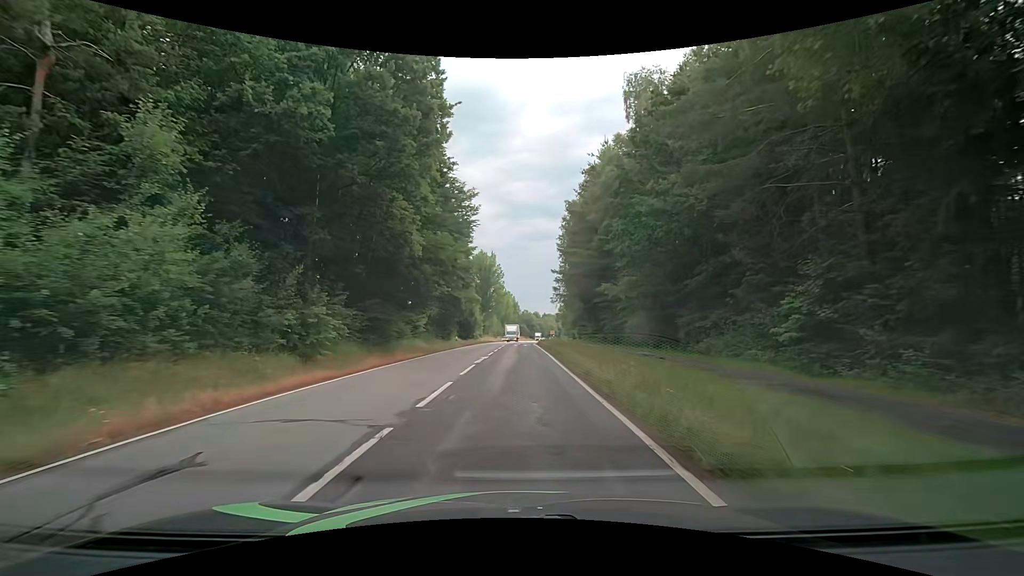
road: tertiary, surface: asphalt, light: Day
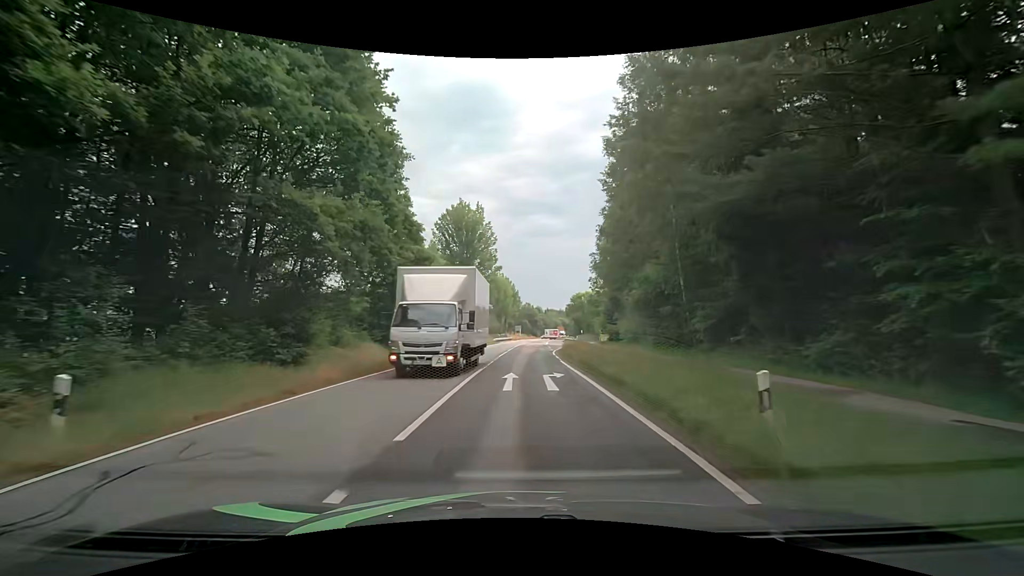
(+0.1, +39.4) m; 0°
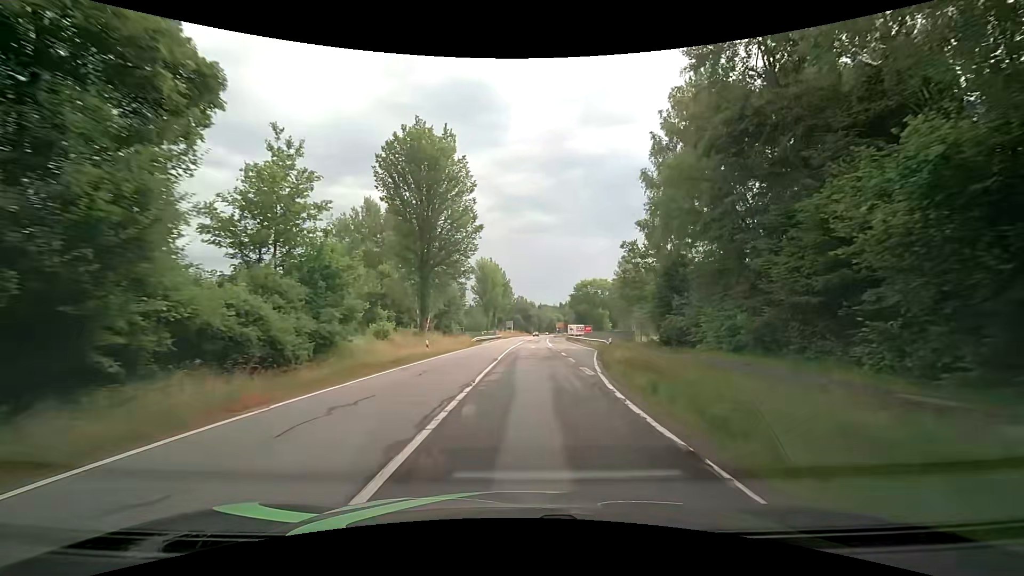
(+0.2, +24.9) m; +1°
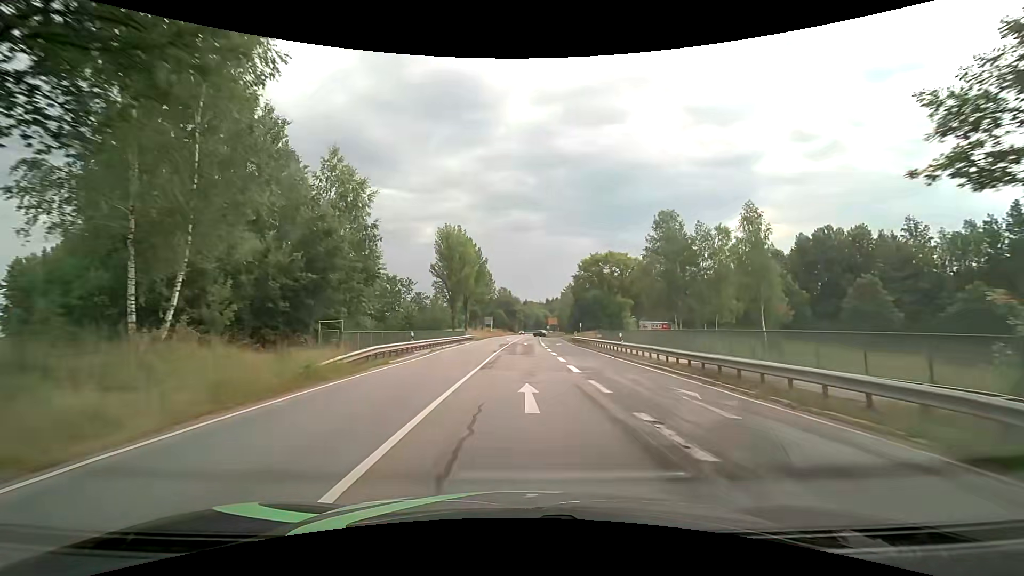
(+0.9, +35.0) m; +2°
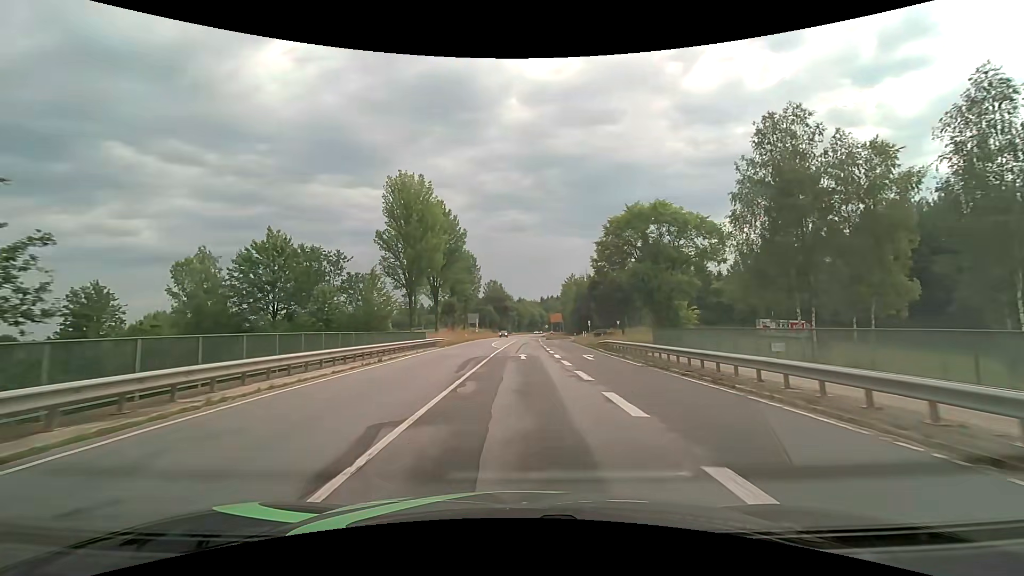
(+0.1, +27.6) m; +1°
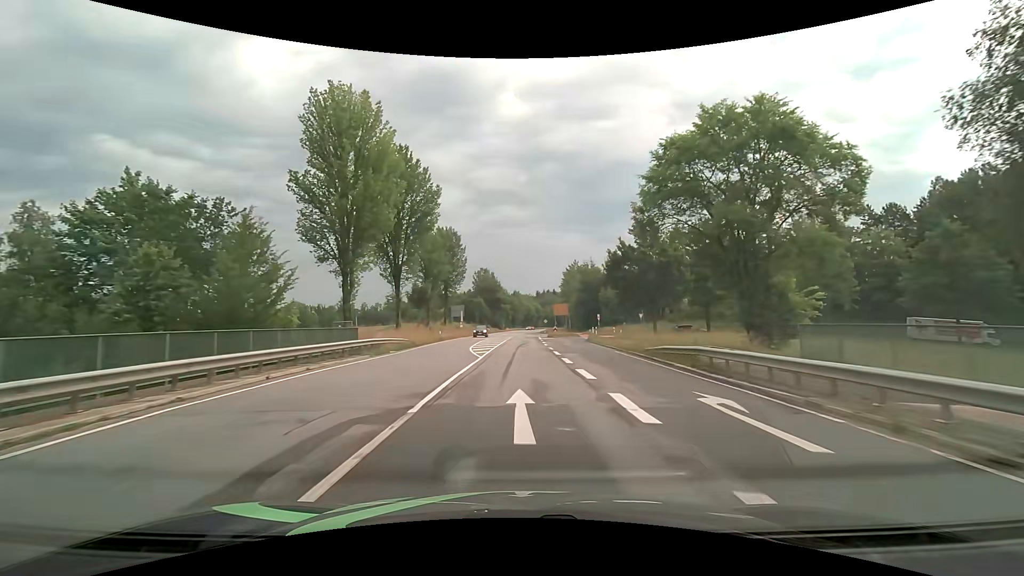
(+0.1, +18.9) m; 0°
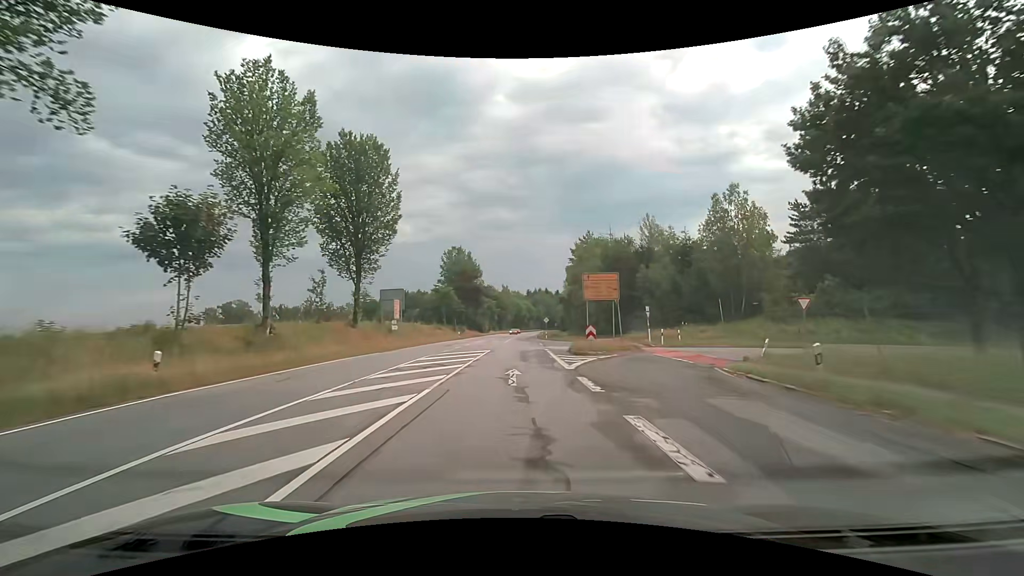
(+0.5, +38.8) m; +1°
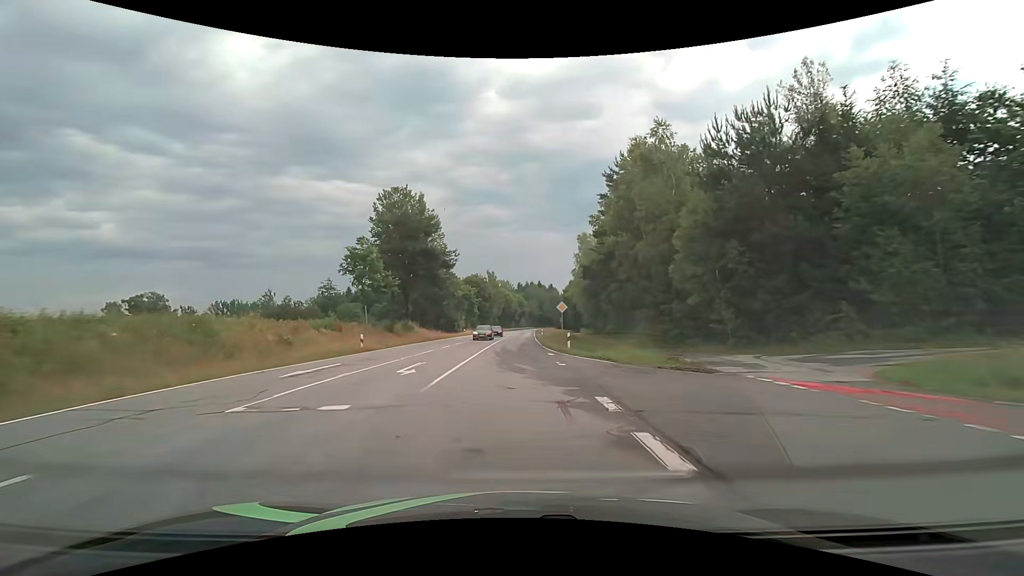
(+0.6, +39.2) m; +2°
(0, +10) (0, +20) (0, +30) (0, +40) (0, +50) (0, +60) (0, +70) (0, +80) (0, +90) (+1, +100) m
